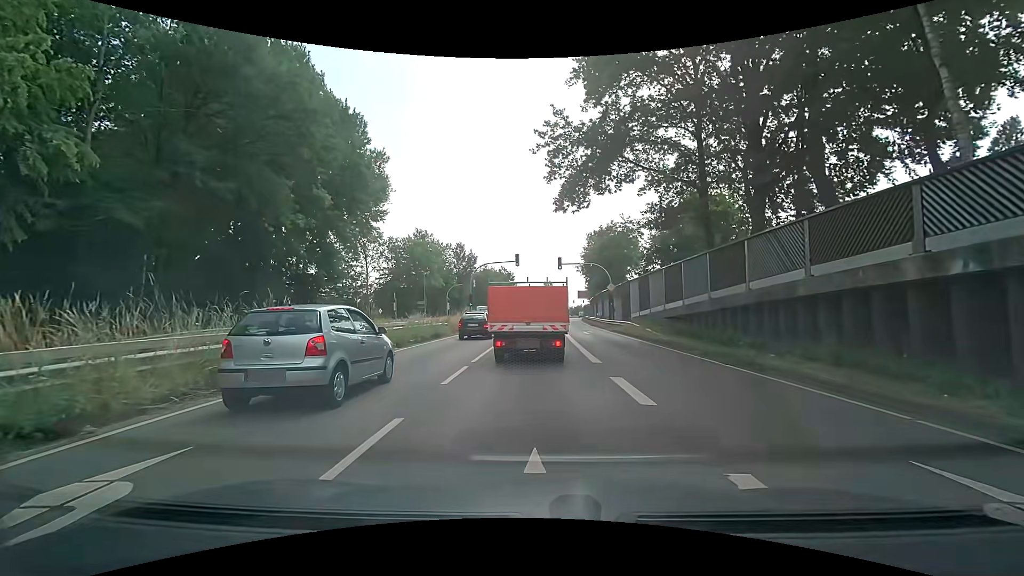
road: secondary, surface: asphalt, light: Day
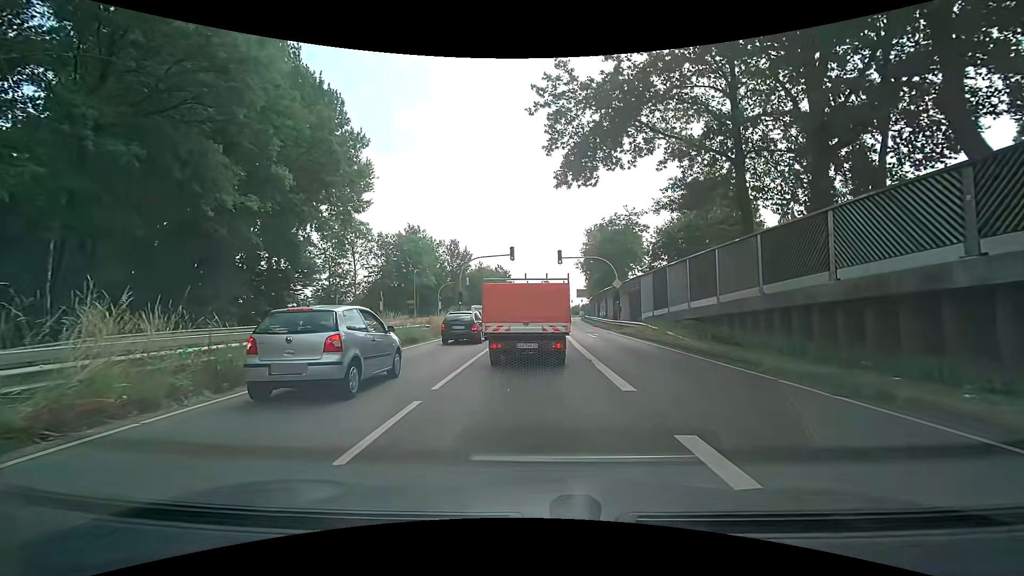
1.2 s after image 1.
(0.0, +4.9) m; -1°
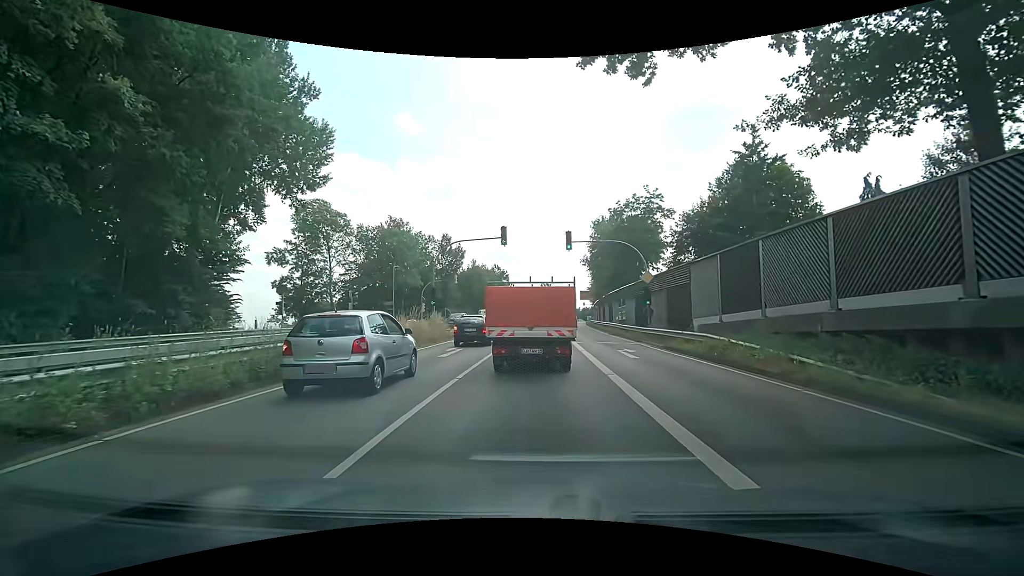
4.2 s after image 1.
(+0.3, +11.1) m; +2°
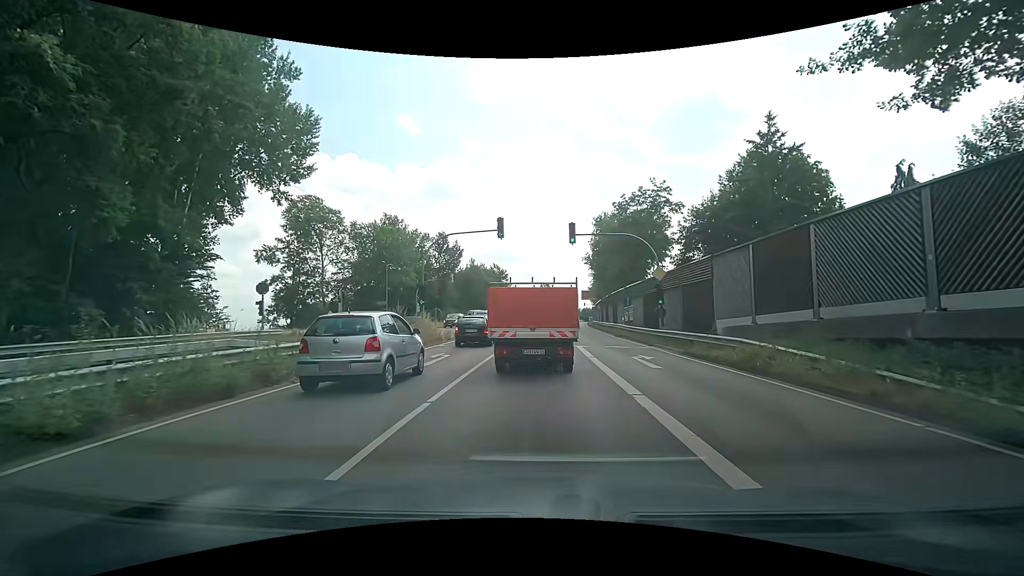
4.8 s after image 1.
(-0.1, +3.0) m; 0°
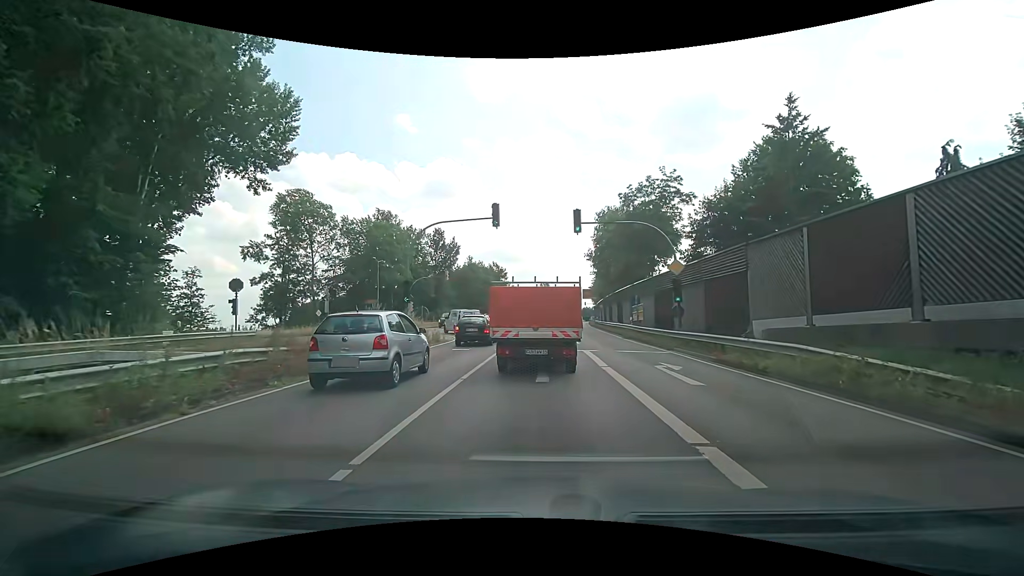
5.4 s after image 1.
(0.0, +3.4) m; -1°
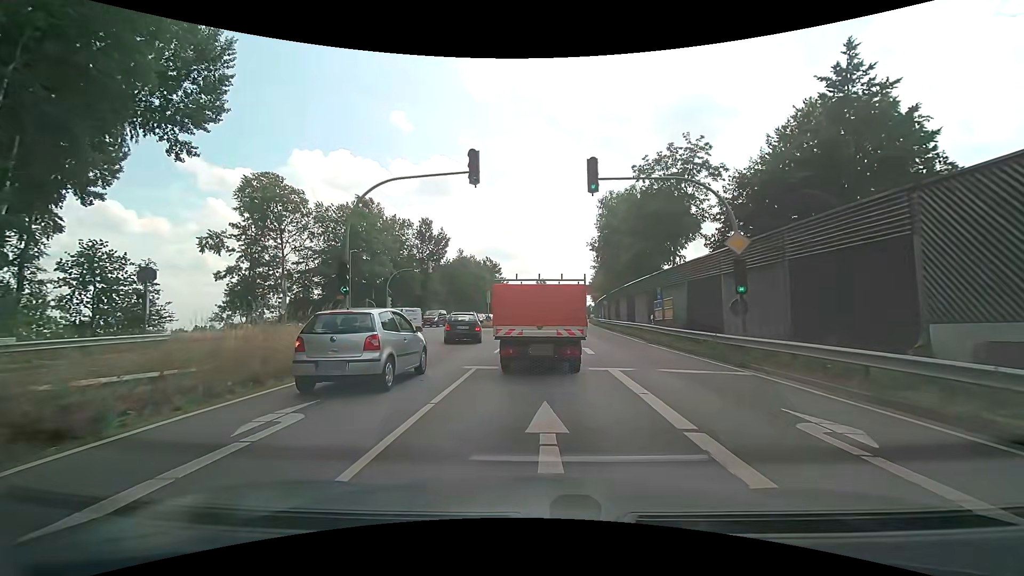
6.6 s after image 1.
(0.0, +7.7) m; +1°
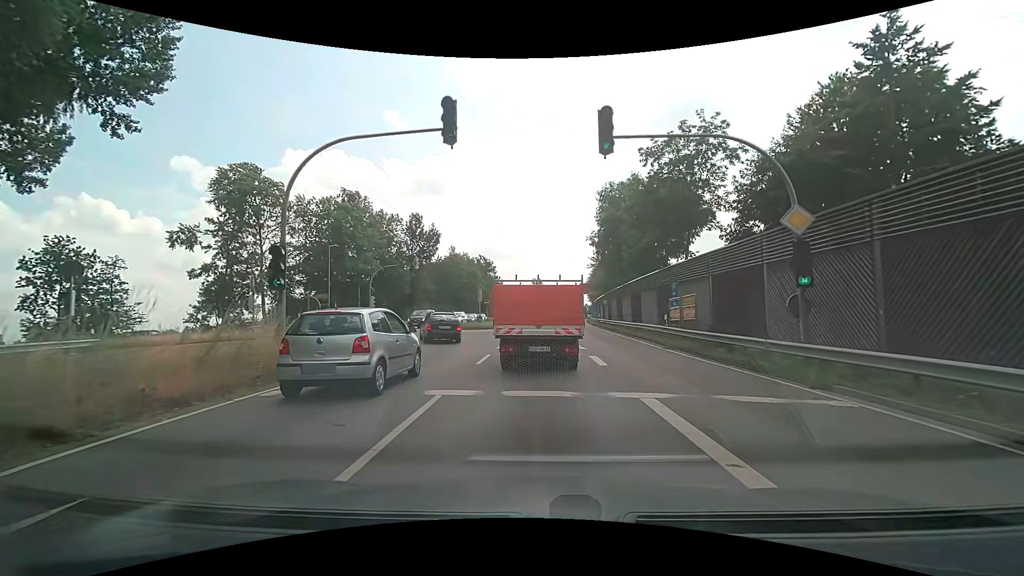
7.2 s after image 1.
(0.0, +4.1) m; -1°
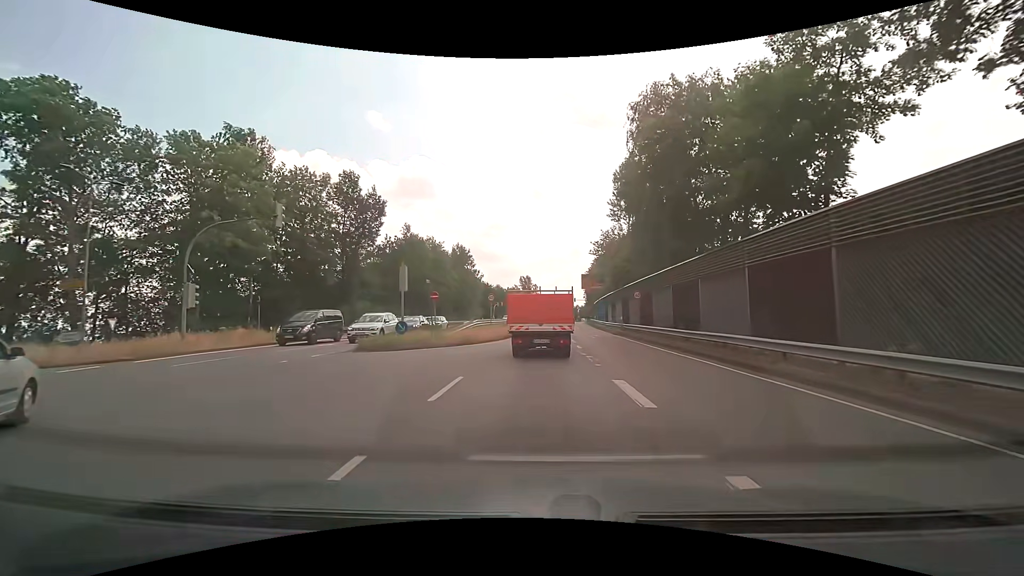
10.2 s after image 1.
(+0.5, +24.4) m; +2°
(0, +10) (0, +20) (0, +30) (+1, +40) (+1, +50) (+2, +60) (+2, +70) (+3, +80) (+4, +90) (+5, +100) m
